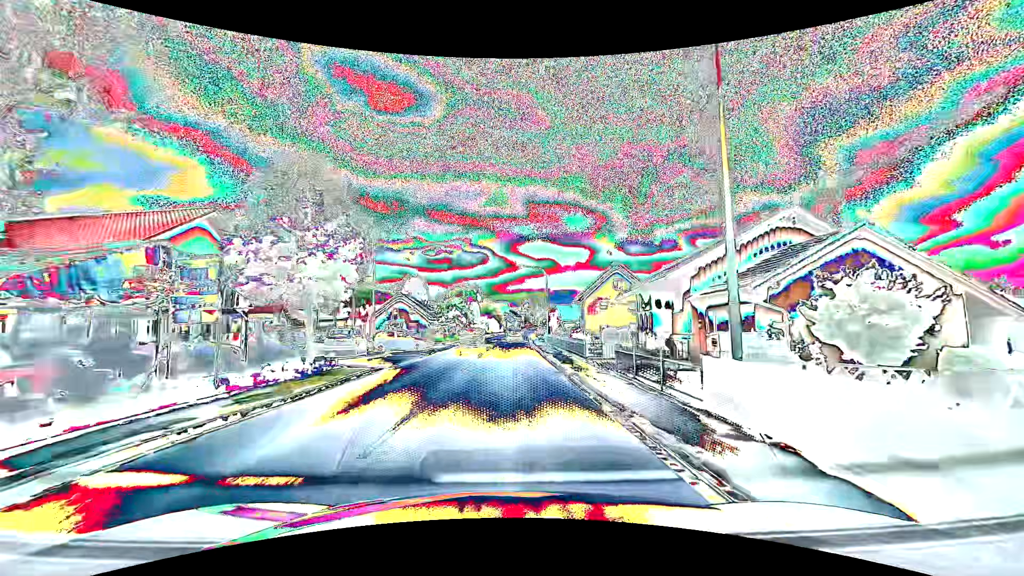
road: primary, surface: asphalt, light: Day
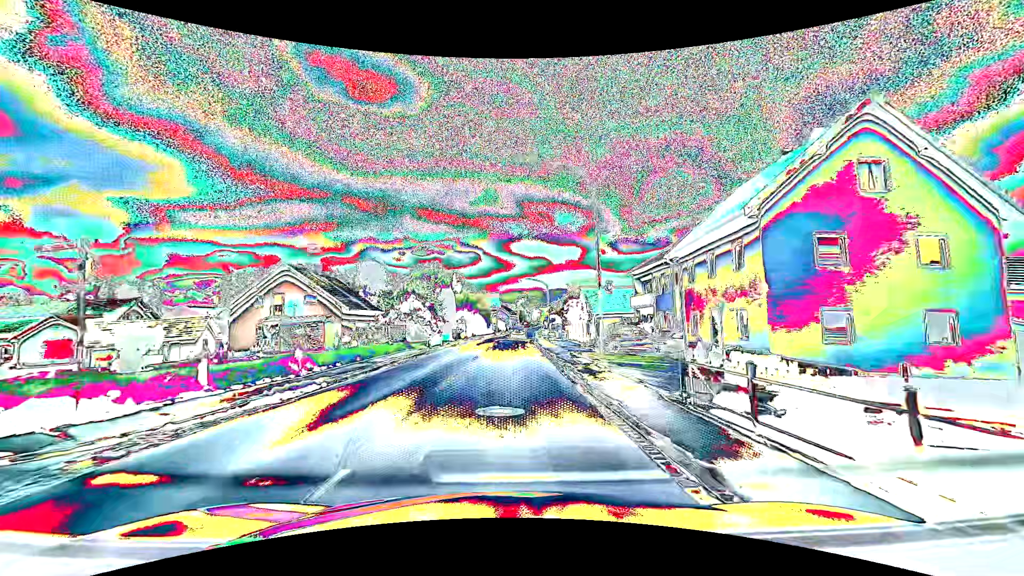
(+0.4, +39.5) m; +1°
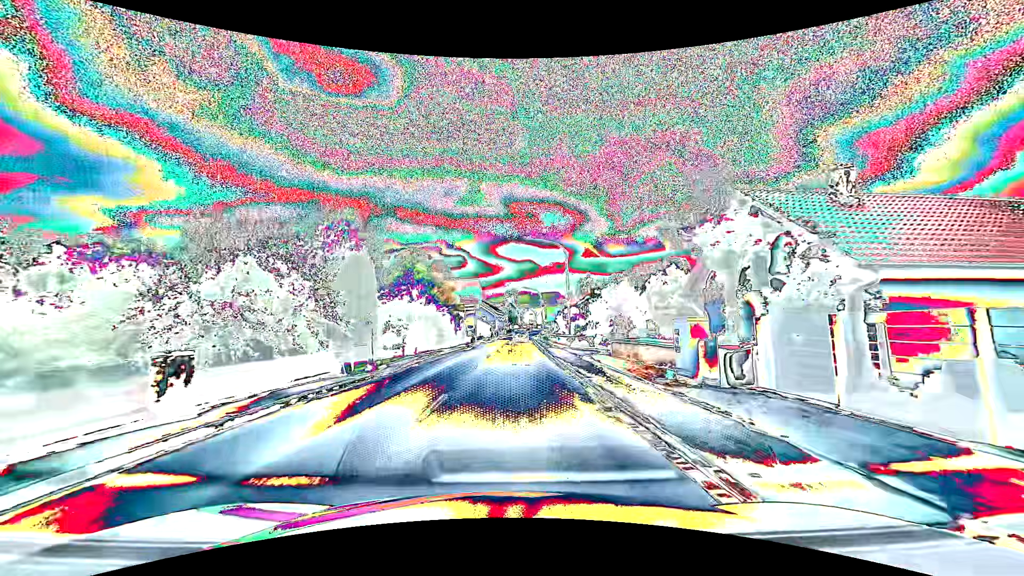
(+0.2, +39.5) m; +1°
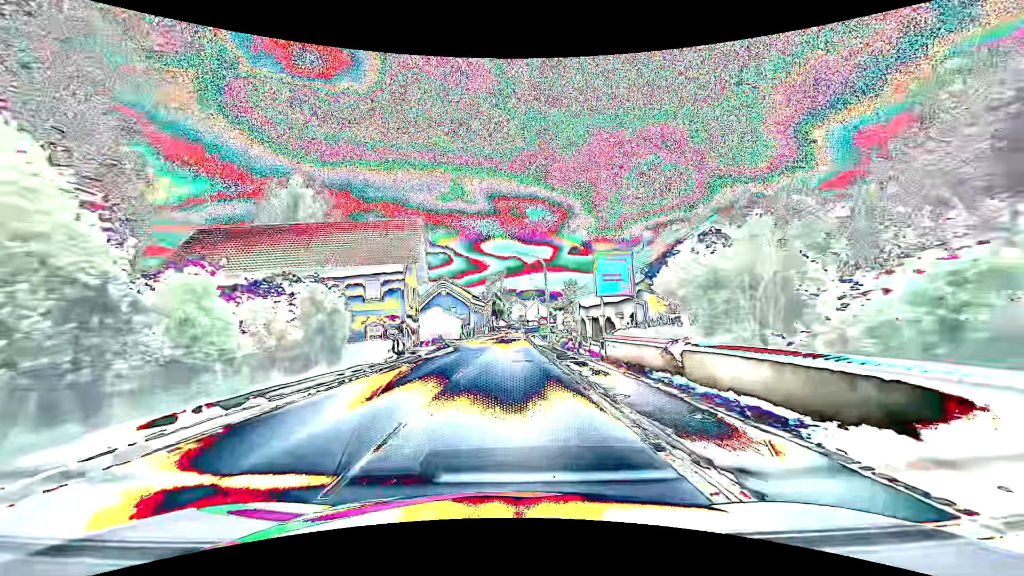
(+0.5, +39.6) m; +1°
(0, +10) (0, +20) (0, +30) (0, +40) (0, +50) (+1, +60) (+1, +70) (+2, +80) (+3, +90) (+4, +100) m
